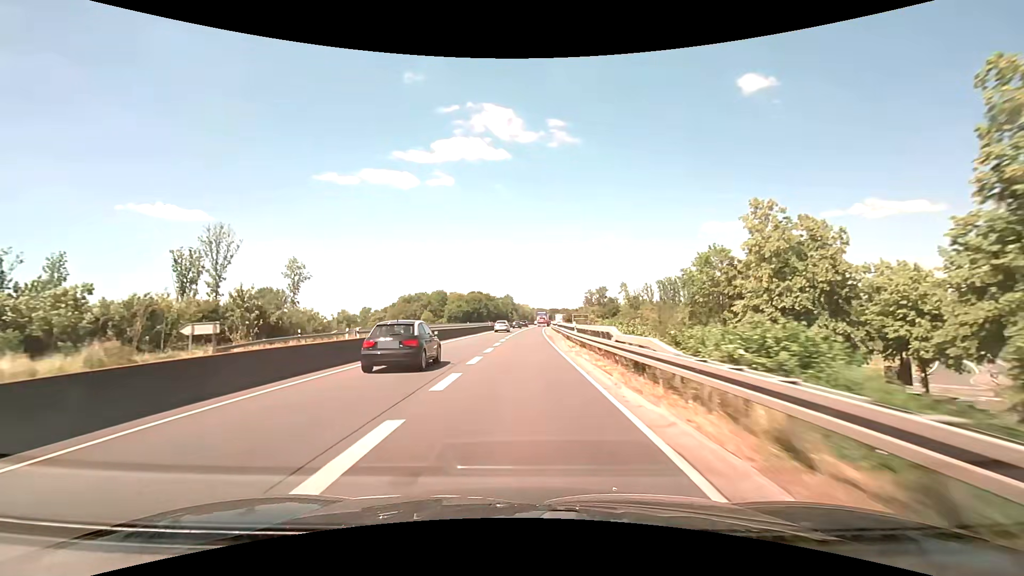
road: trunk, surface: asphalt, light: Day
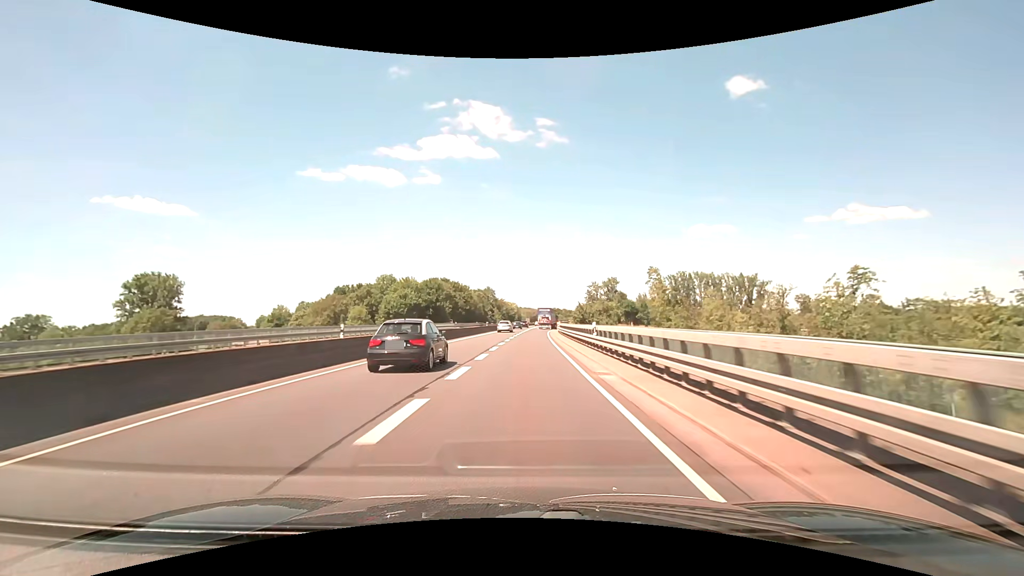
(+0.7, +57.8) m; +2°
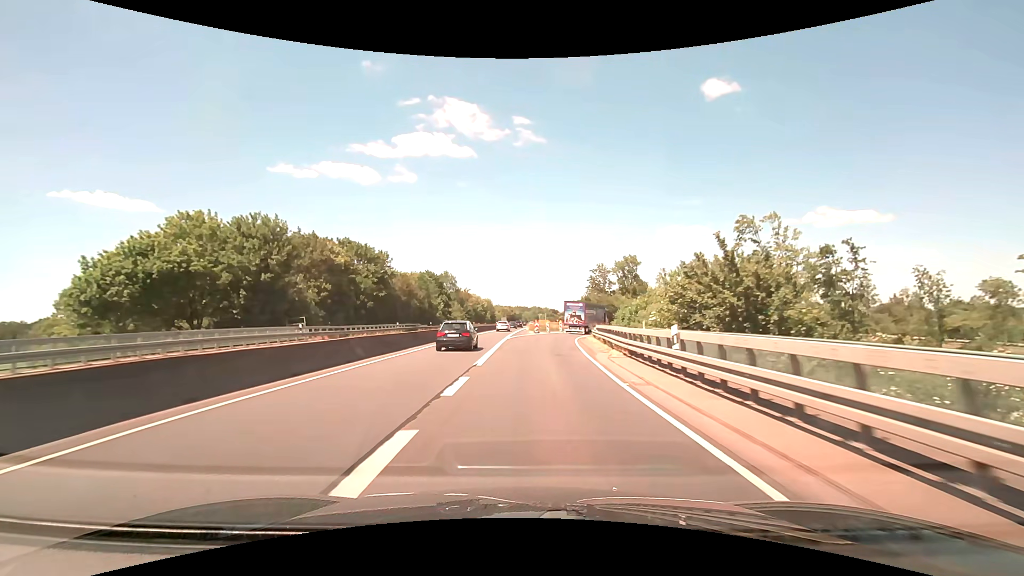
(+0.8, +61.9) m; +2°
(0, +10) (0, +20) (+1, +30) (+2, +40) (+4, +50) (+6, +60) (+9, +69) (+13, +78) (+18, +87) (+24, +95) m
